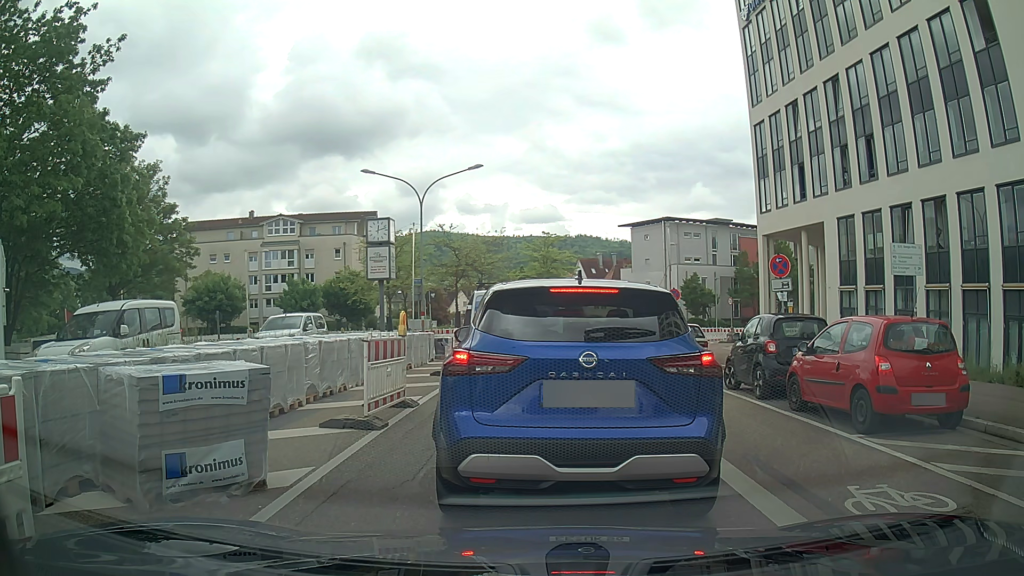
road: tertiary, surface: asphalt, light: Day
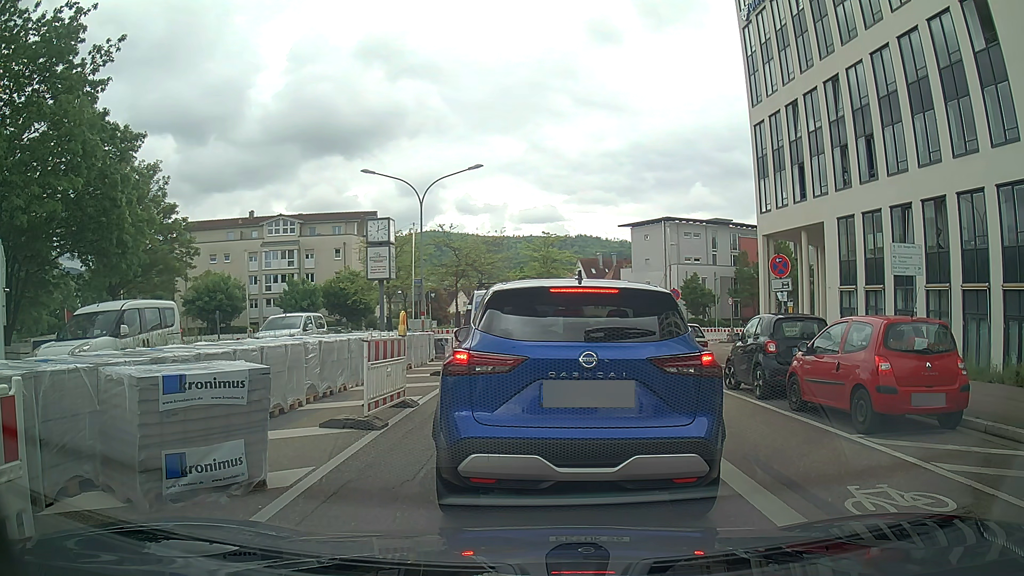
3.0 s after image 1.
(0.0, 0.0) m; 0°
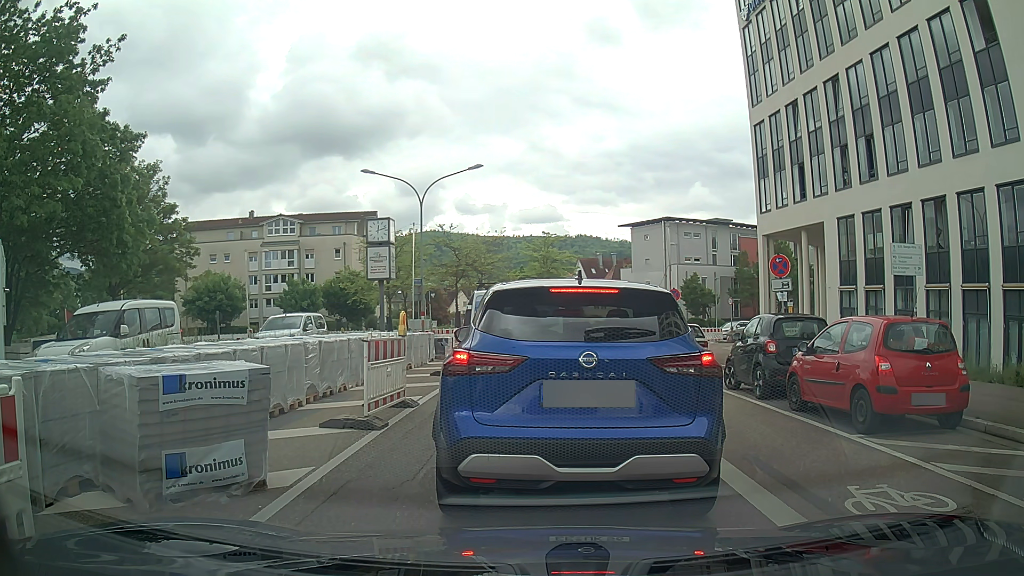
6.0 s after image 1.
(0.0, 0.0) m; 0°
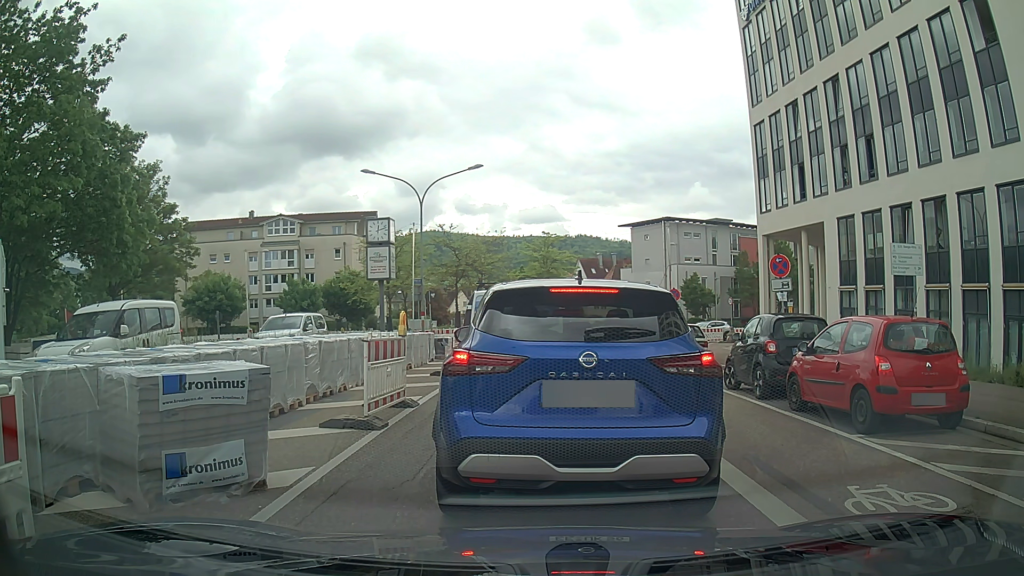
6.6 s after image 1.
(0.0, 0.0) m; 0°
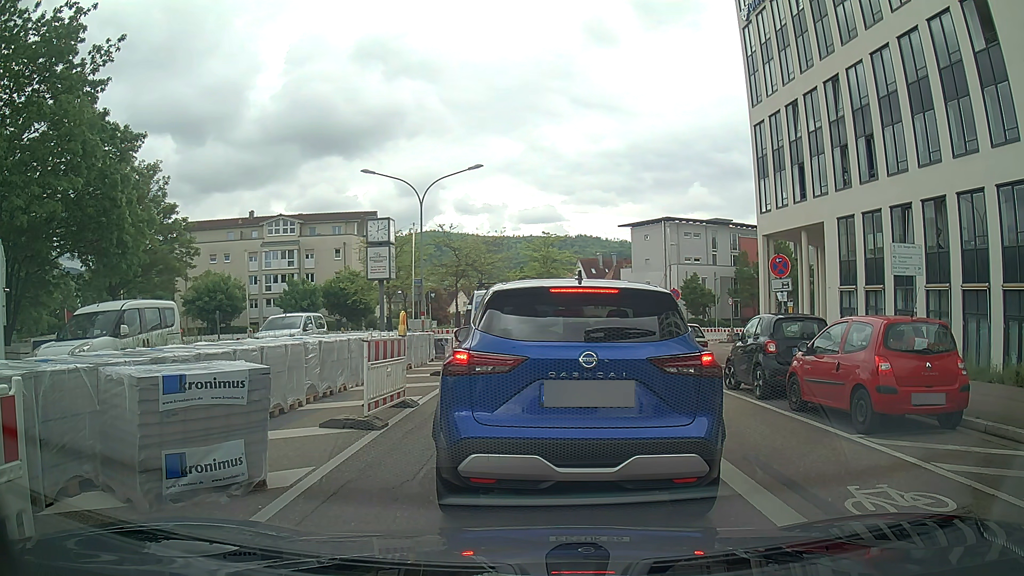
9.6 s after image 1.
(0.0, 0.0) m; 0°
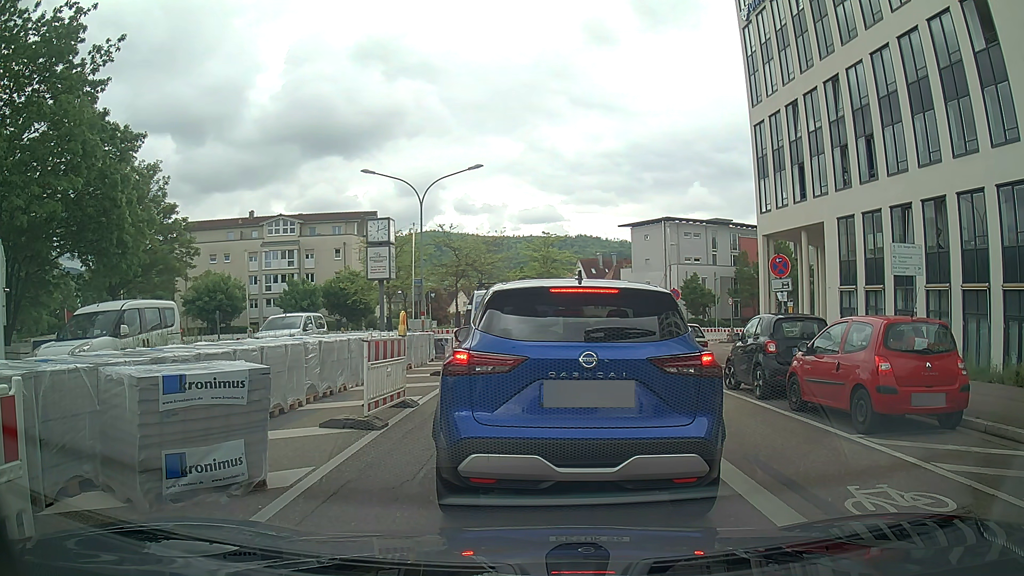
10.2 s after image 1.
(0.0, 0.0) m; 0°
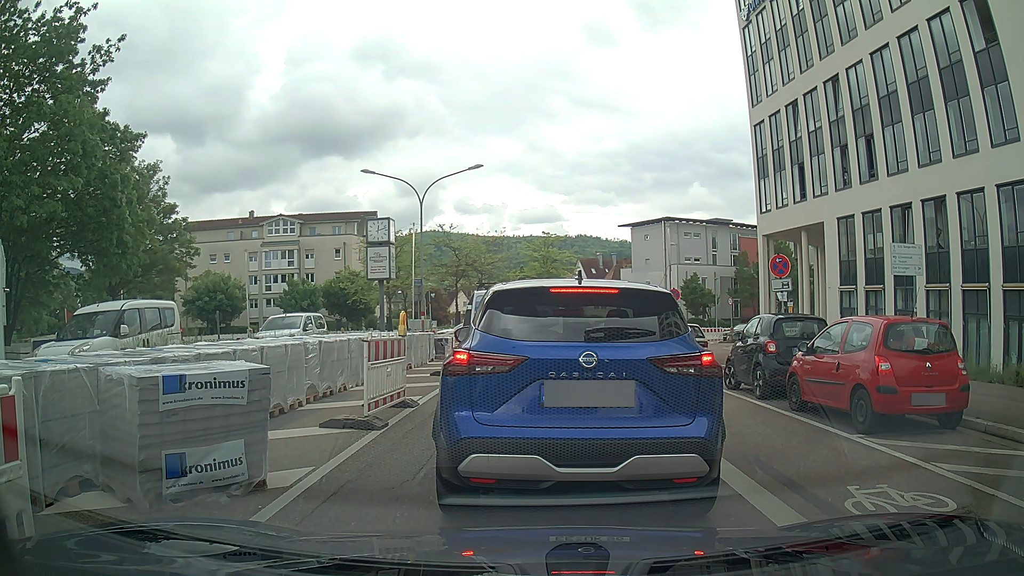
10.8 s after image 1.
(0.0, 0.0) m; 0°
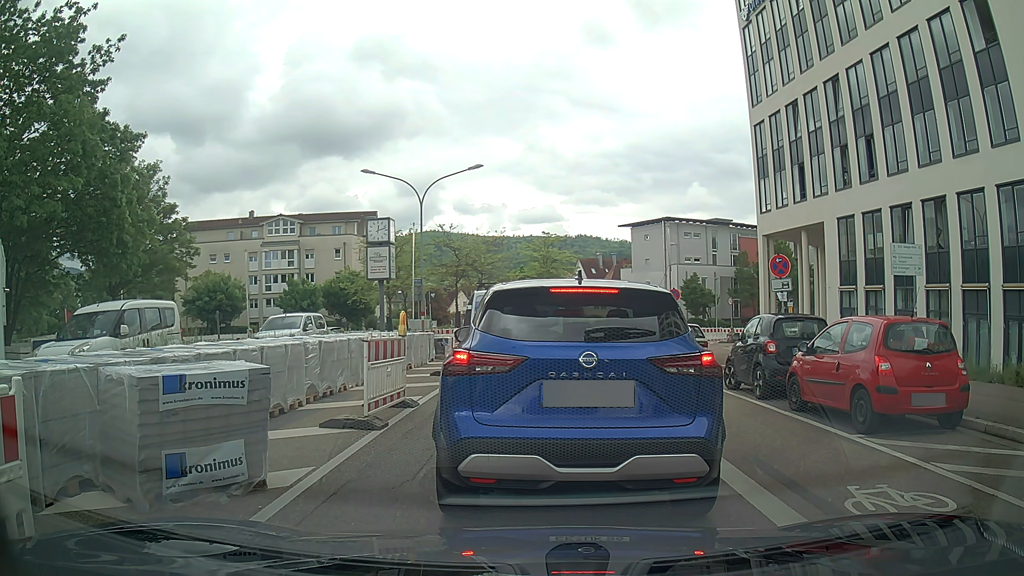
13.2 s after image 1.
(0.0, 0.0) m; 0°
